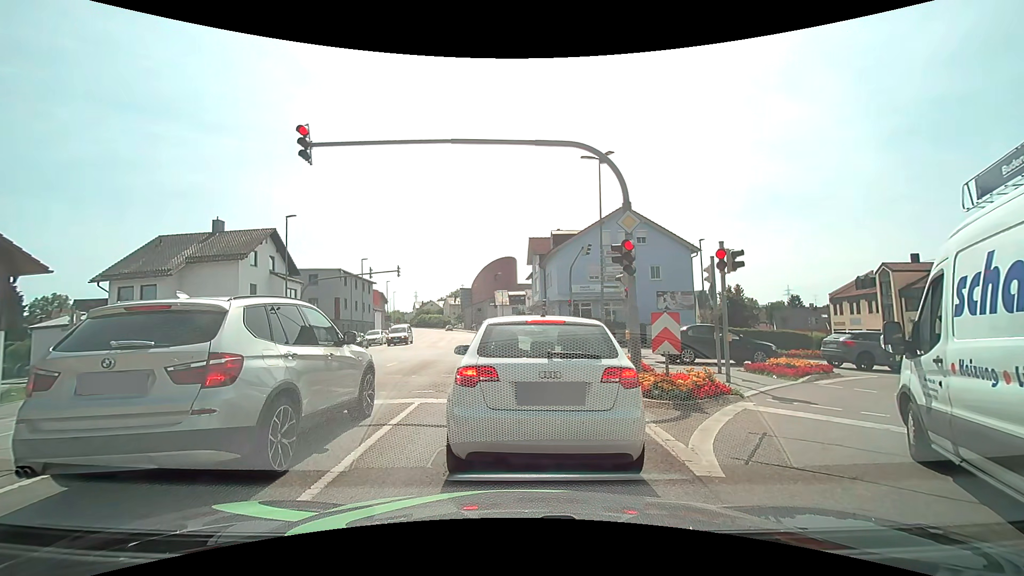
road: tertiary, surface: asphalt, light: Day
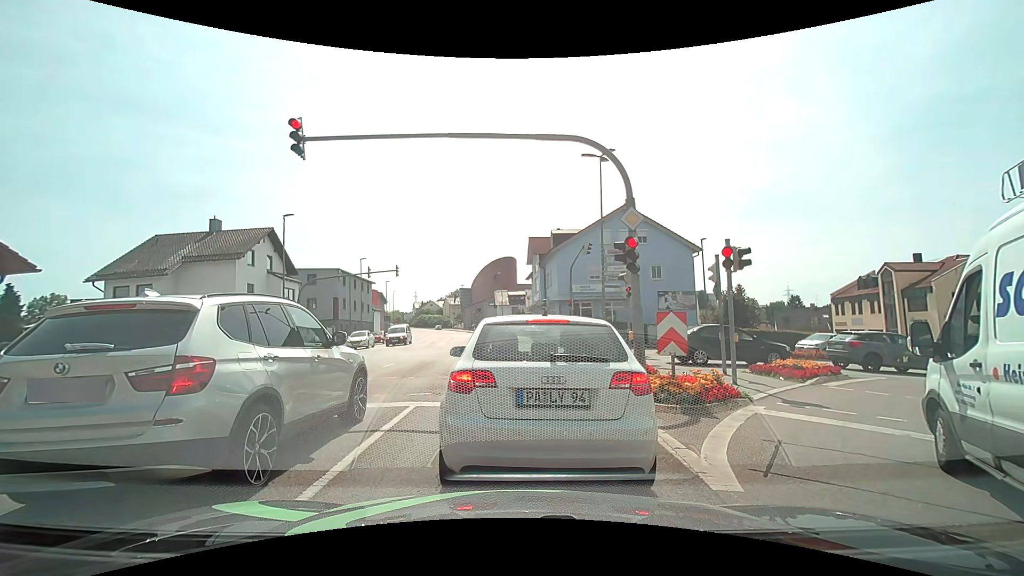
(0.0, +0.4) m; 0°
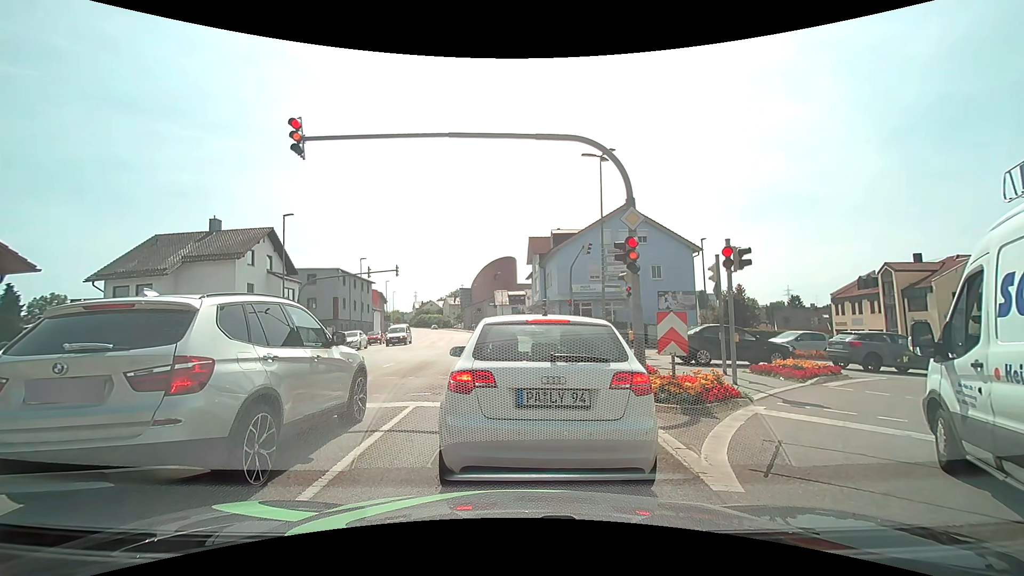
(0.0, 0.0) m; 0°
(0, +10) (0, +20) (-1, +30) (-2, +40) (-3, +50) (-4, +60) (-5, +70) (-7, +80) (-9, +89) (-11, +99) m
